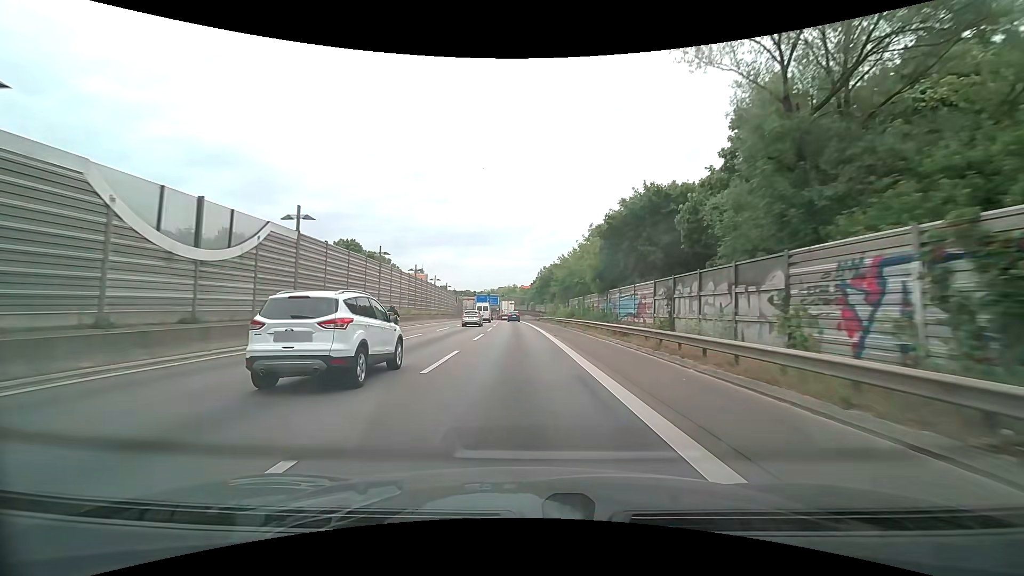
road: motorway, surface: asphalt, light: Day
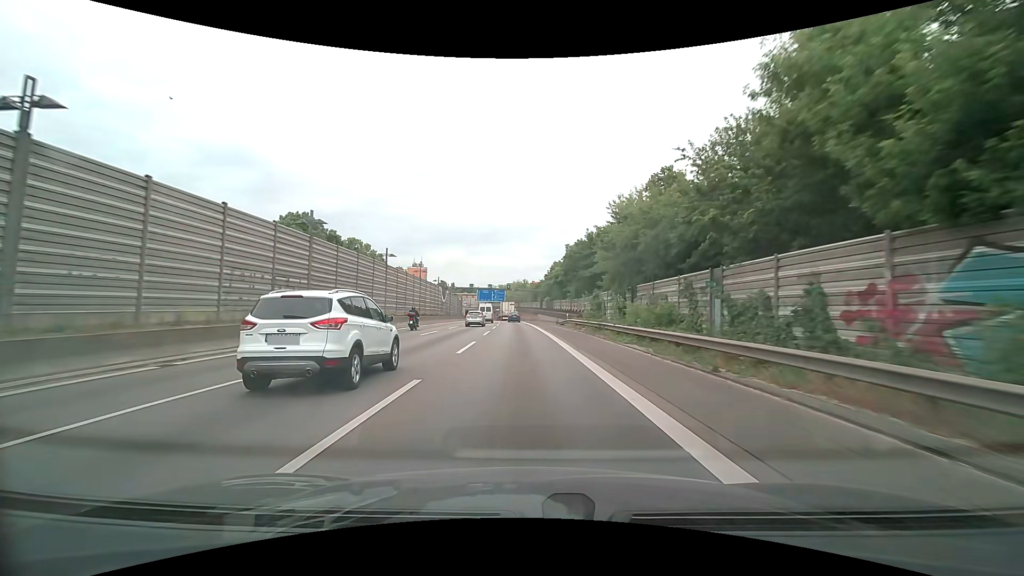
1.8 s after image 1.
(-0.2, +31.2) m; -1°
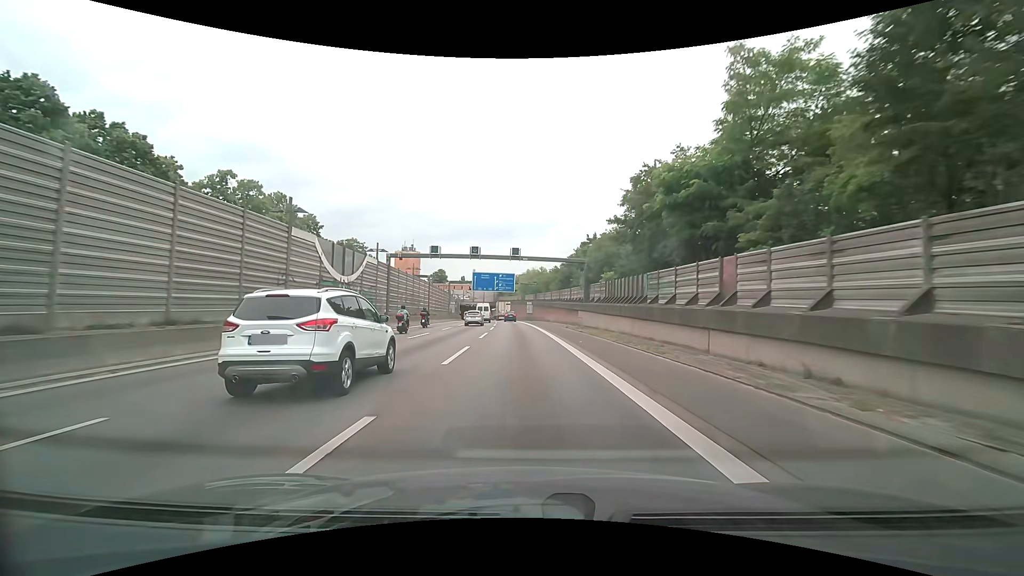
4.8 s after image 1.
(-0.7, +51.8) m; -2°
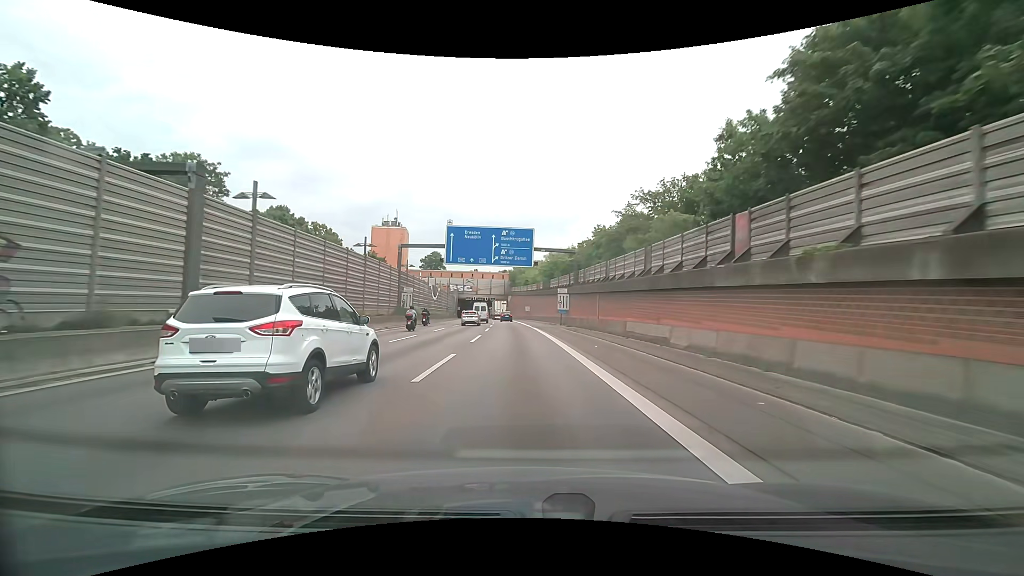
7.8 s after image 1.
(-0.9, +51.6) m; -2°
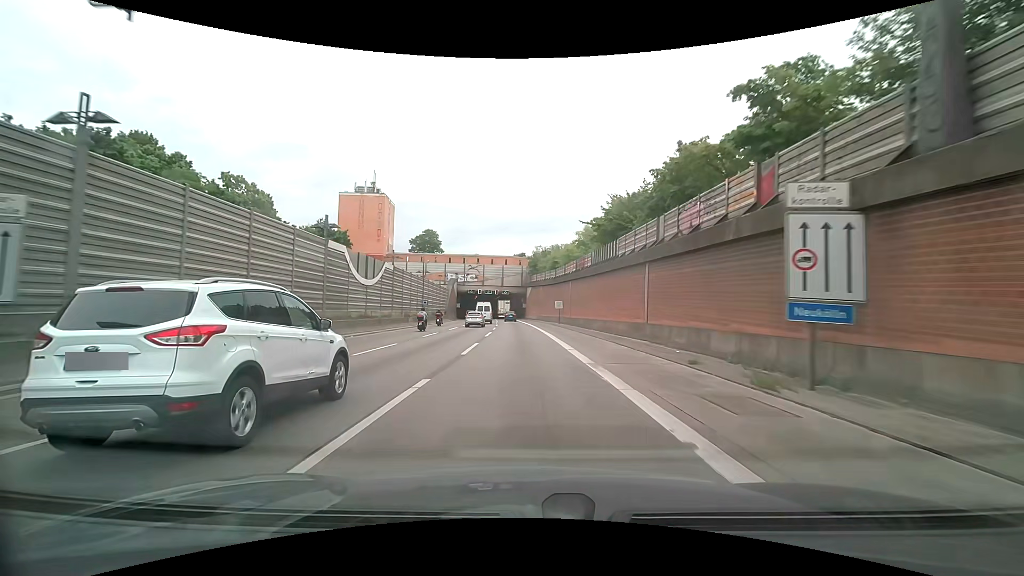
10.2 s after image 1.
(-0.7, +41.6) m; -2°
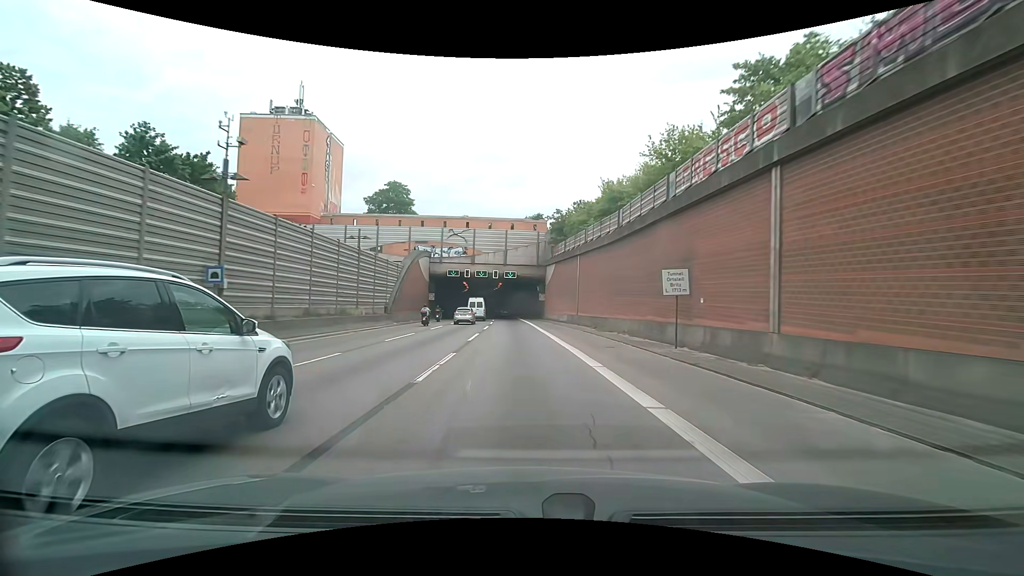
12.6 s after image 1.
(-0.5, +42.4) m; -1°
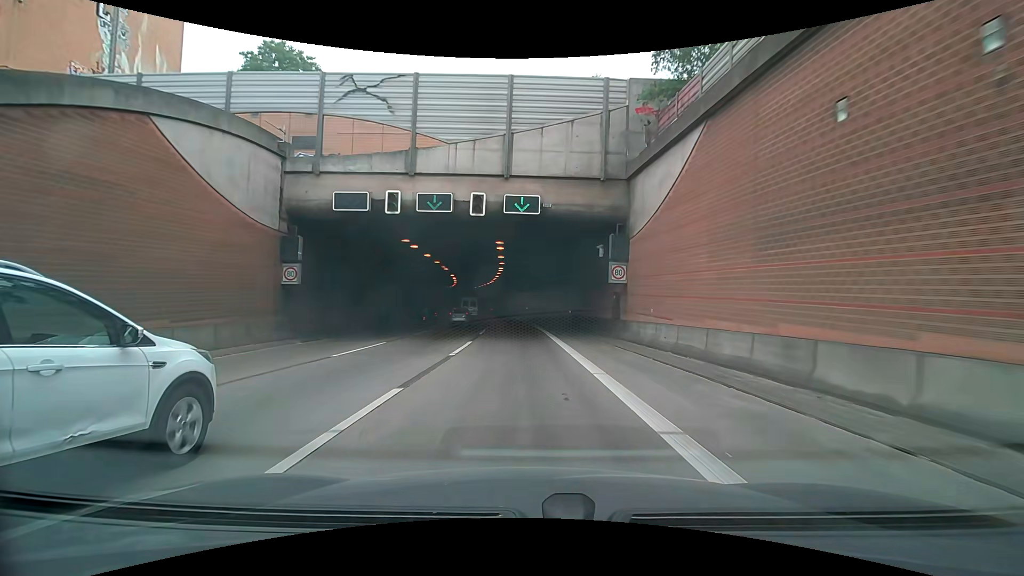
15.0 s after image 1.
(-0.7, +42.0) m; -3°
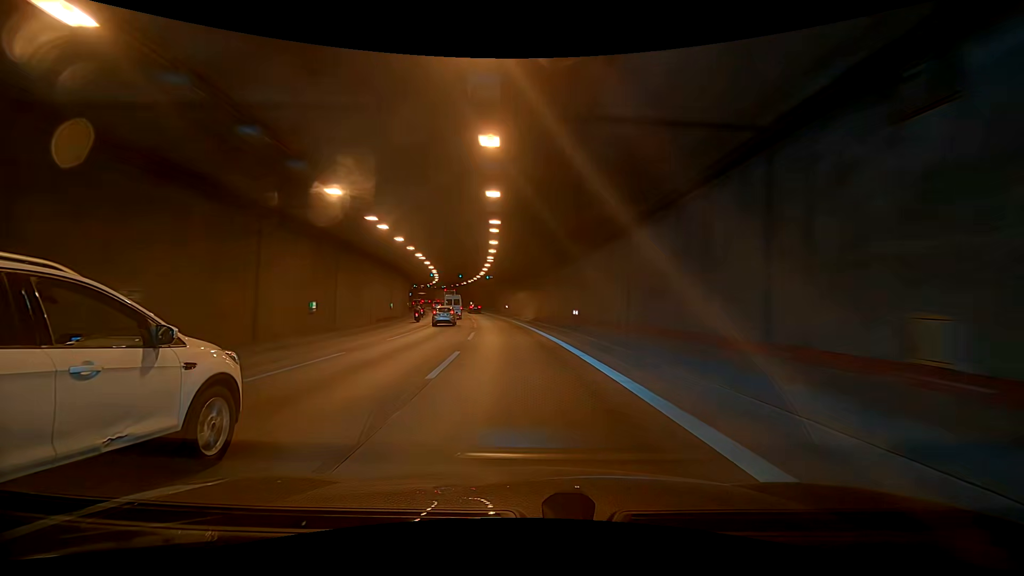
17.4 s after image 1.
(-0.8, +41.1) m; -1°
